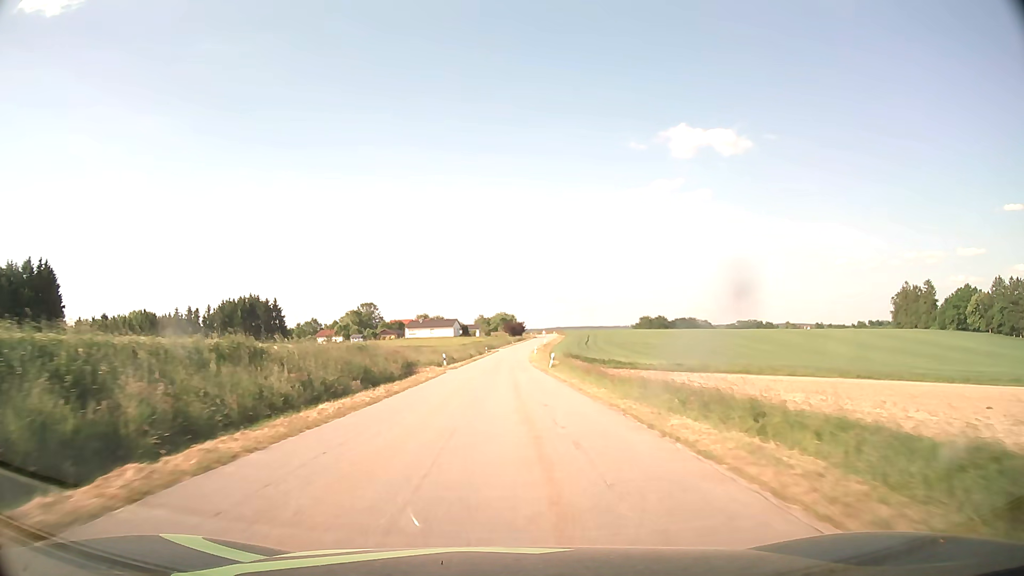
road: tertiary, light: Day
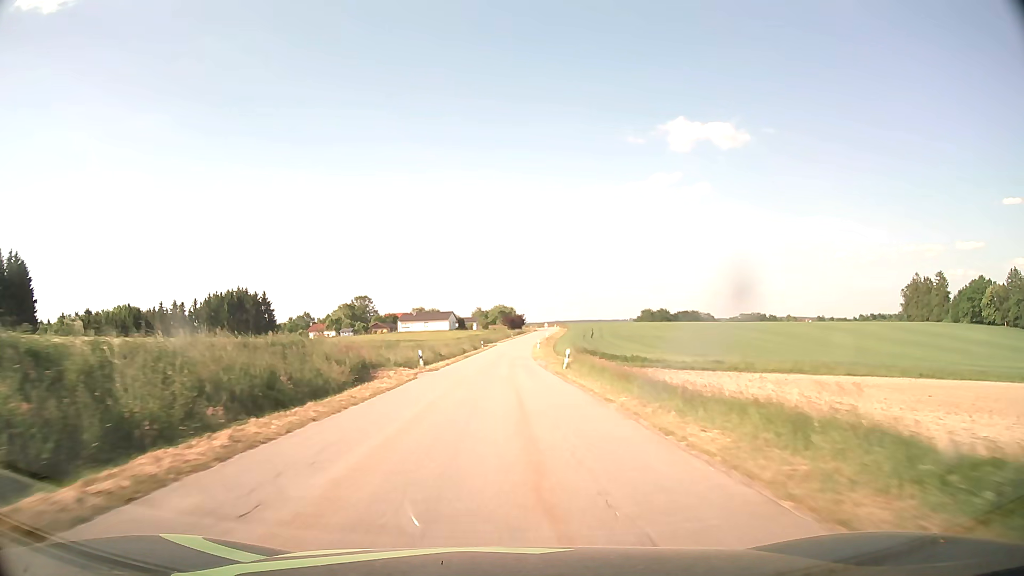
(0.0, +11.6) m; 0°
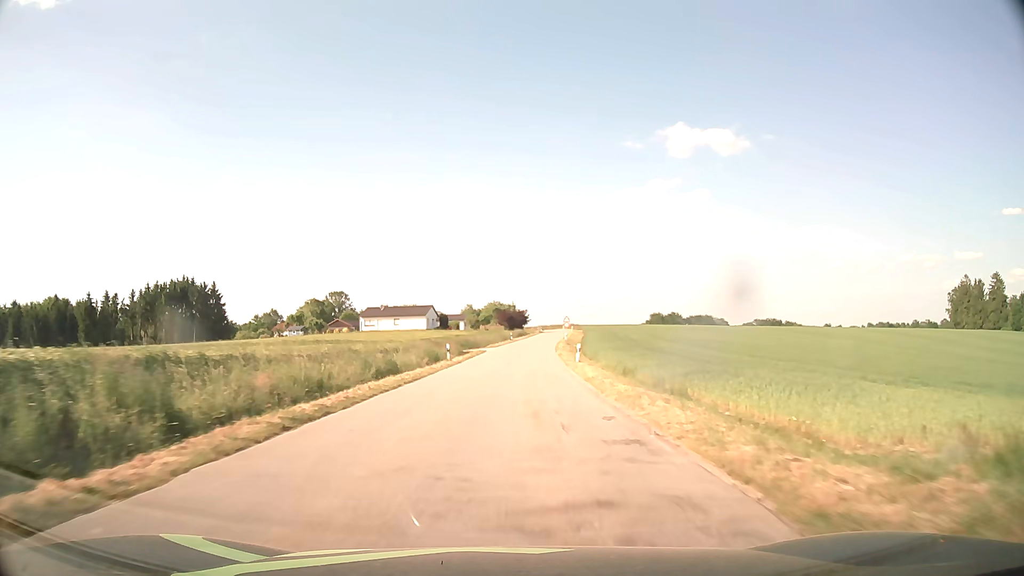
(0.0, +46.0) m; 0°
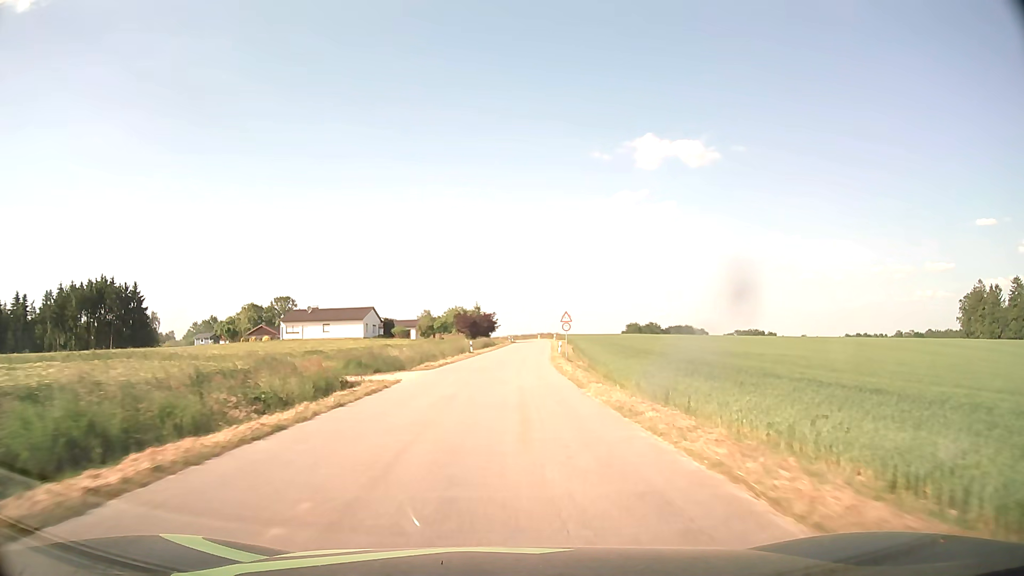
(+0.8, +32.6) m; +3°
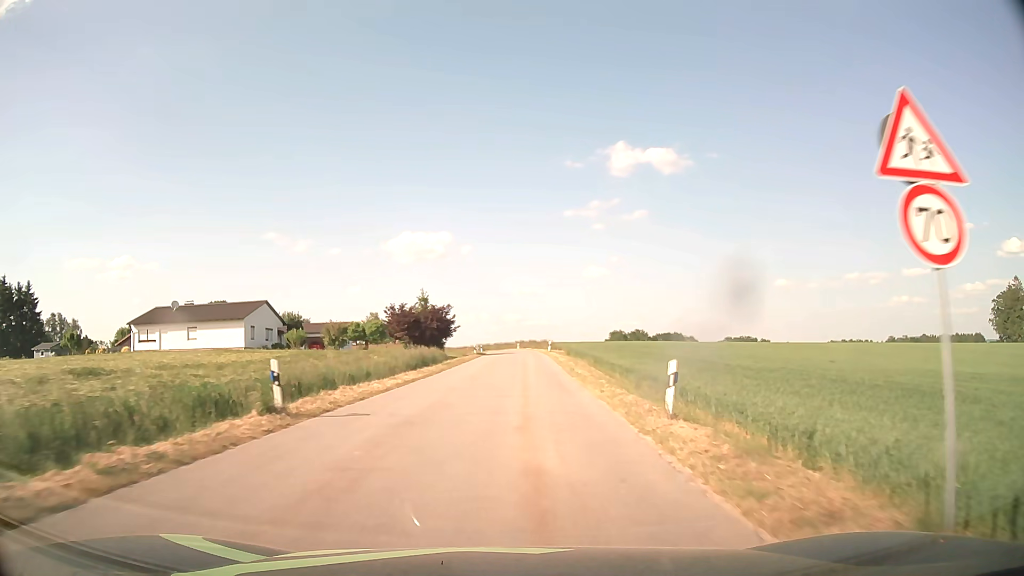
(+1.0, +40.5) m; +2°
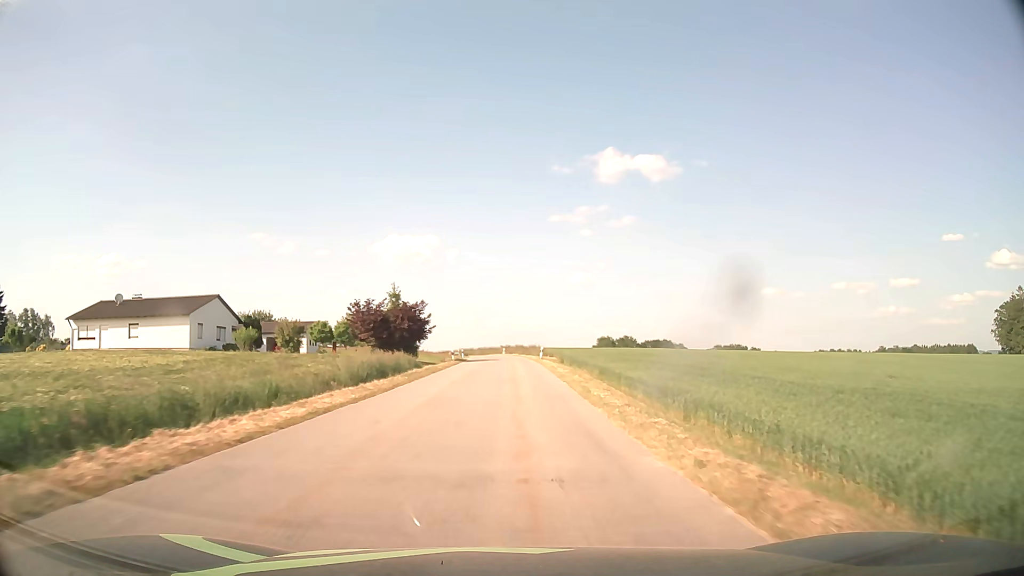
(+0.1, +9.6) m; +1°
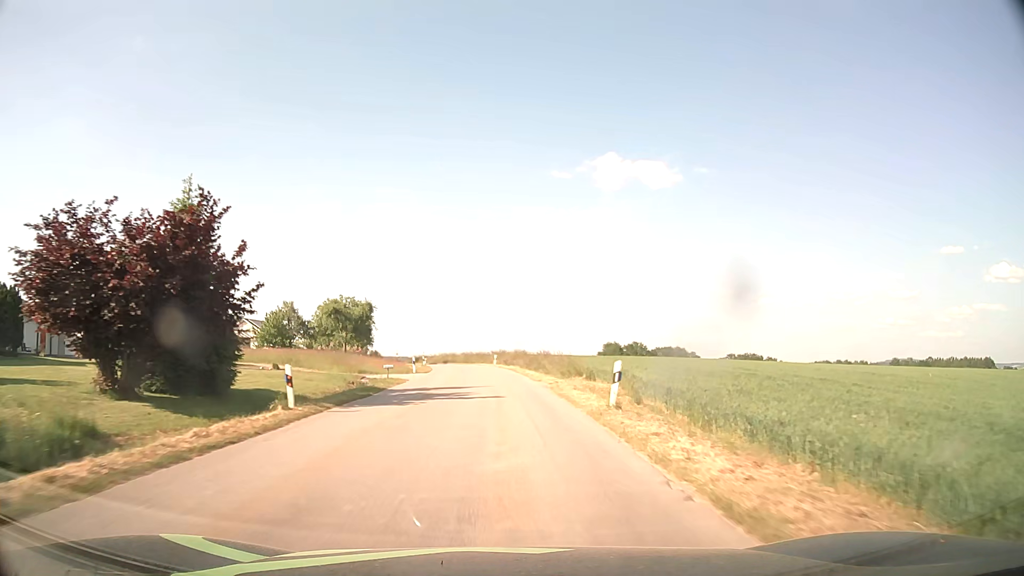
(+0.5, +38.3) m; +1°
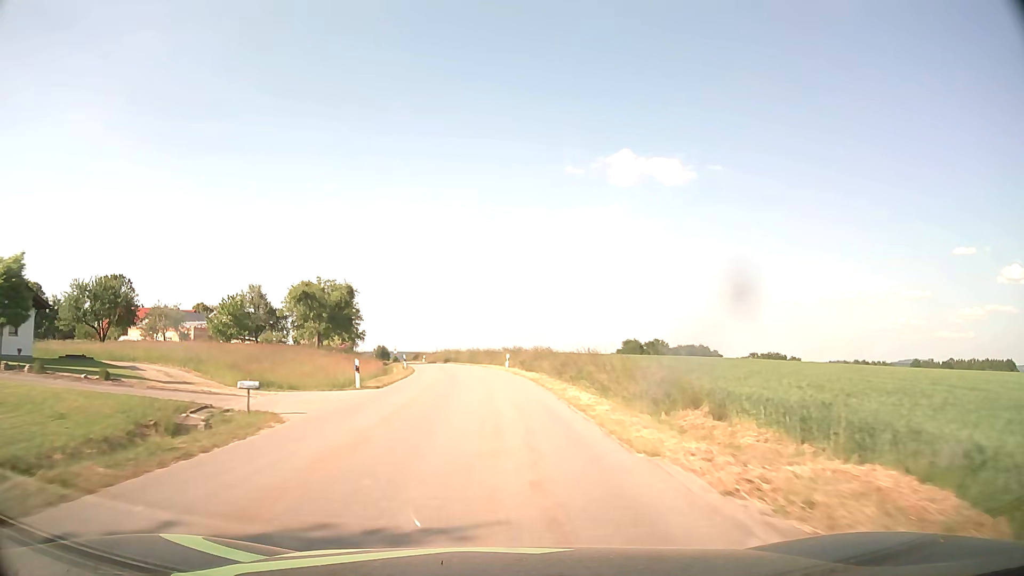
(-0.2, +19.4) m; -1°
(0, +10) (0, +20) (-1, +30) (-2, +40) (-3, +50) (-4, +60) (-6, +70) (-9, +79) (-11, +89) (-14, +98) m
